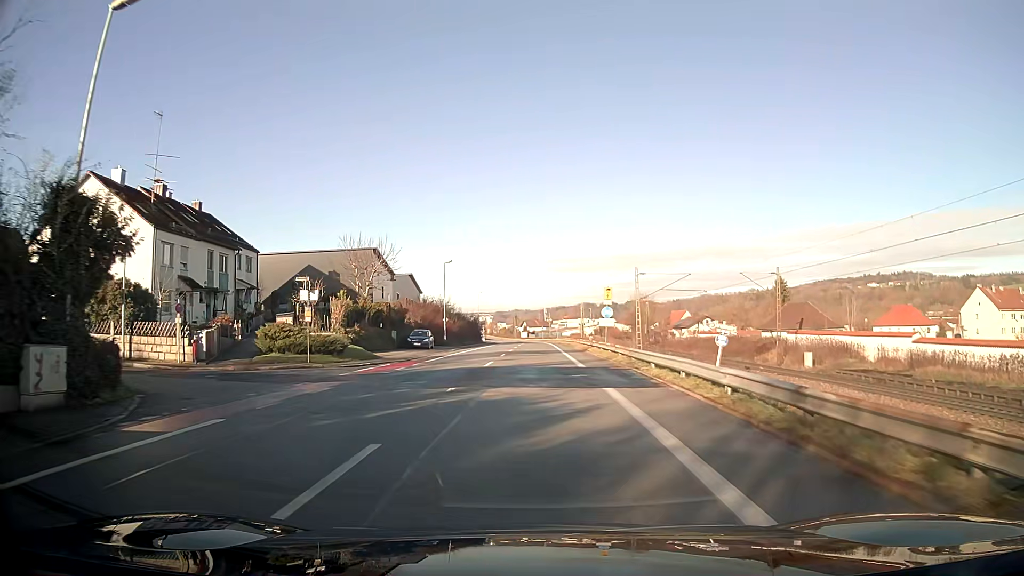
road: unclassified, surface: asphalt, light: Day
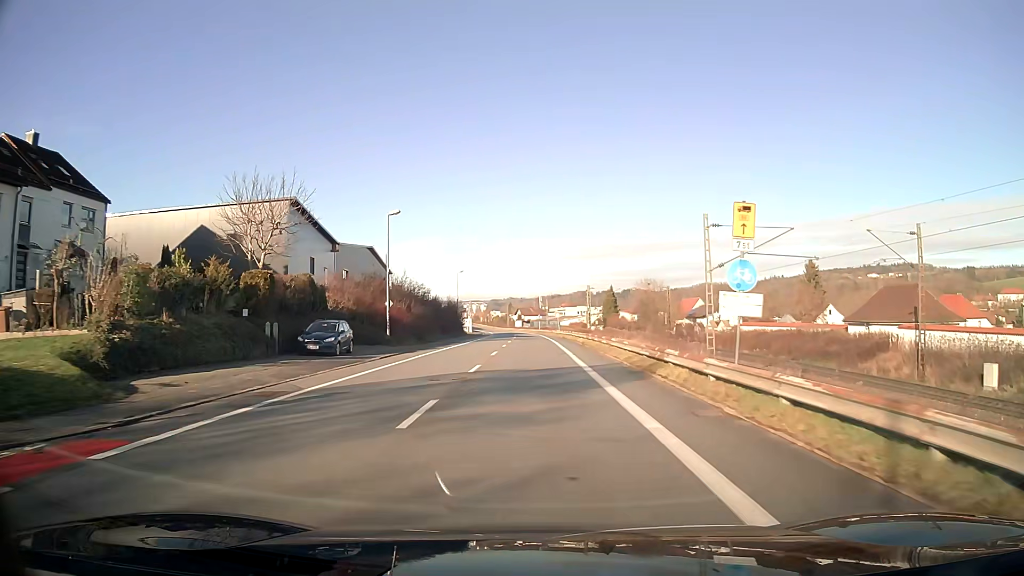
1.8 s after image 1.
(+0.1, +23.5) m; 0°
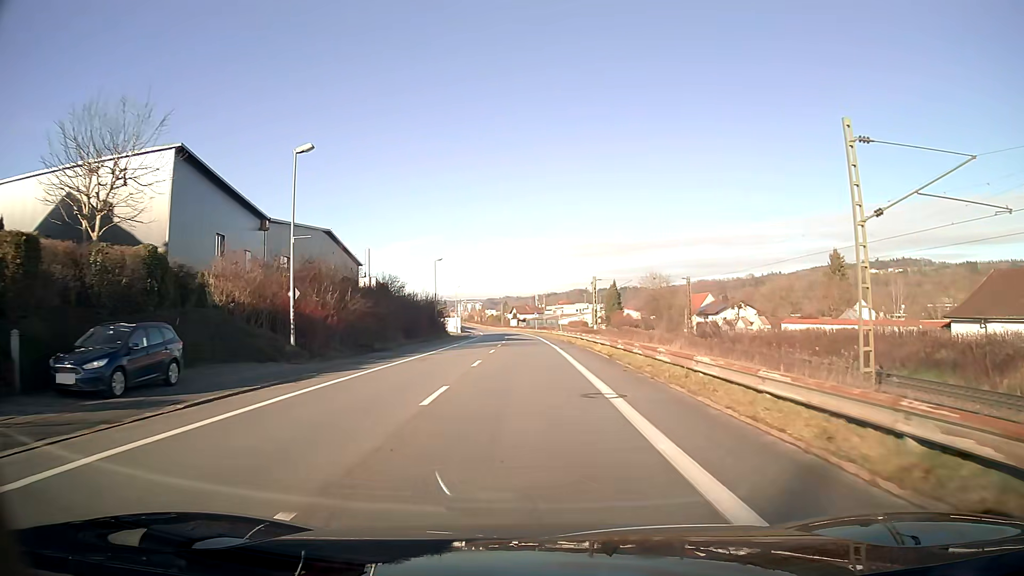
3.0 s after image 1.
(0.0, +15.9) m; 0°
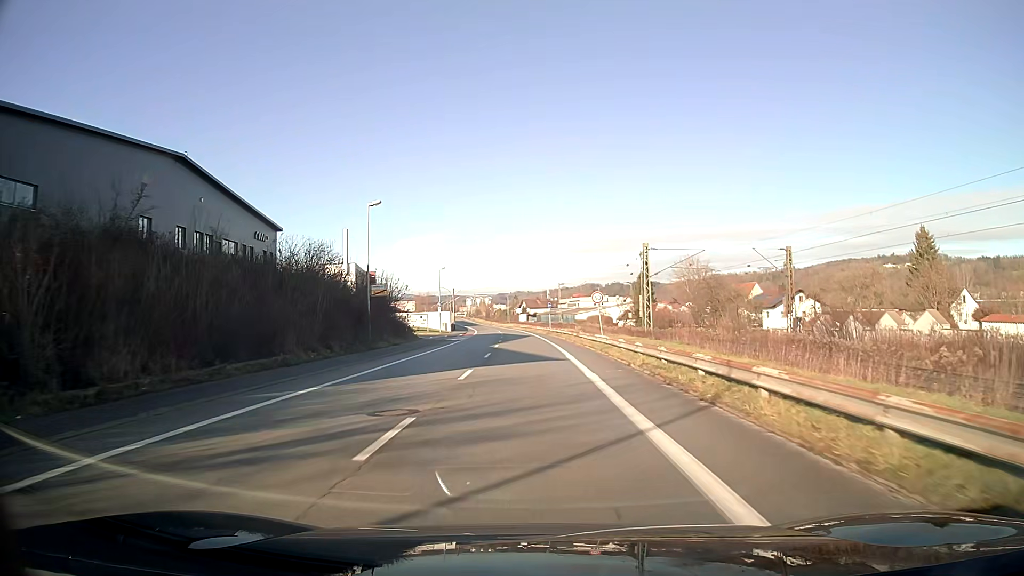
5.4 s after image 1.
(-0.3, +31.6) m; -1°
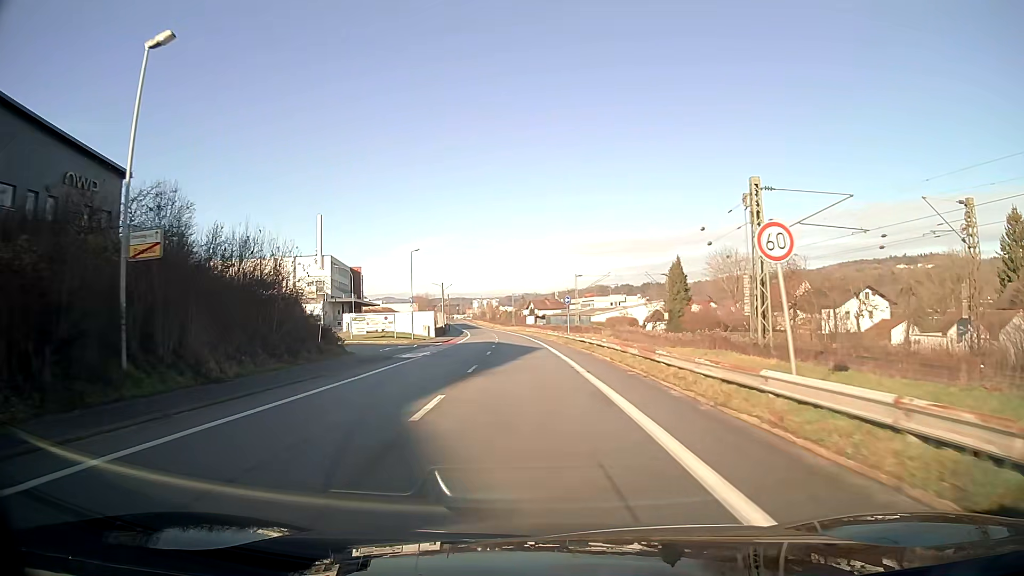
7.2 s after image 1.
(-0.2, +24.6) m; -1°
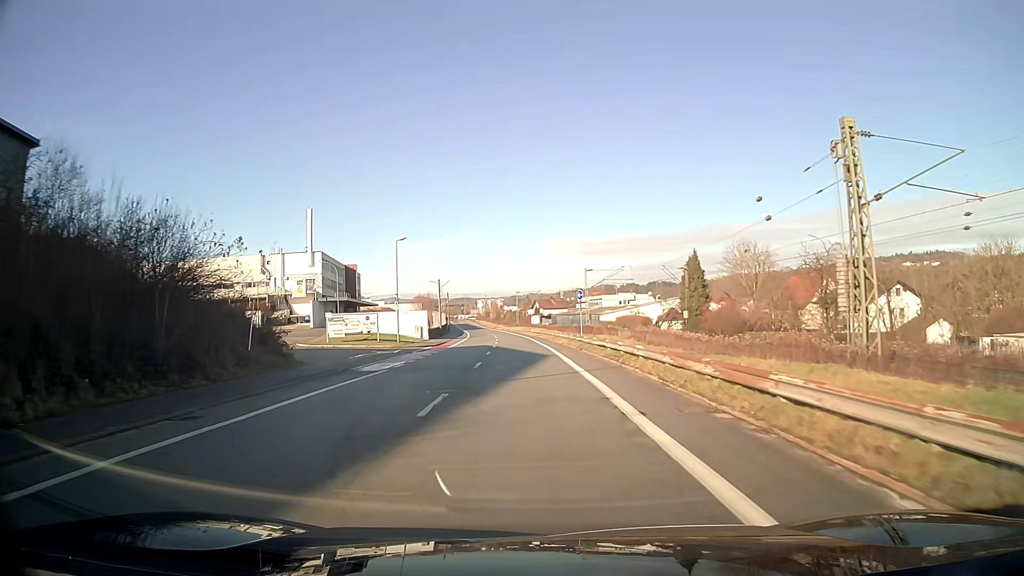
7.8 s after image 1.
(0.0, +8.6) m; 0°
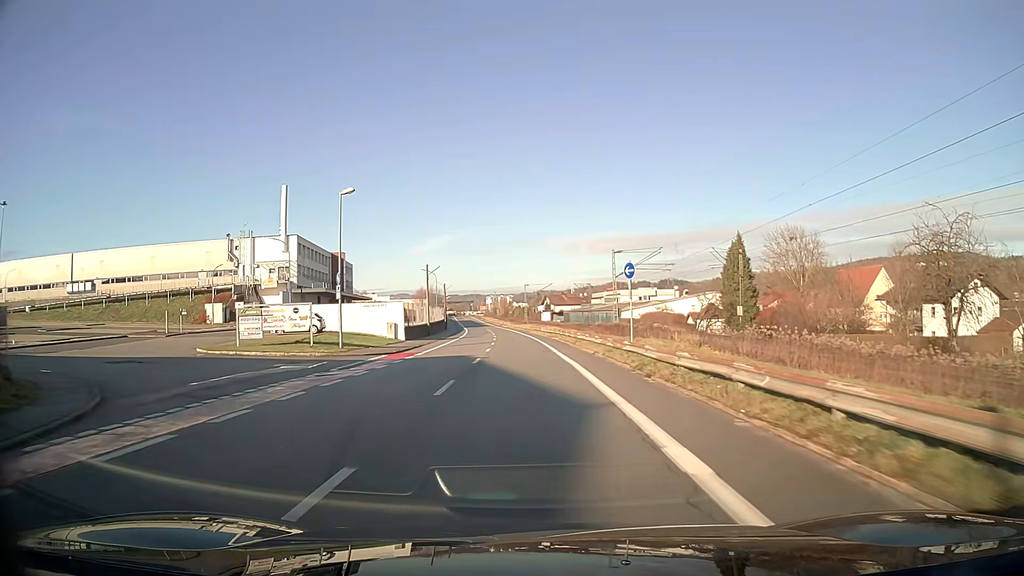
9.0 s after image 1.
(-0.1, +18.0) m; -1°
